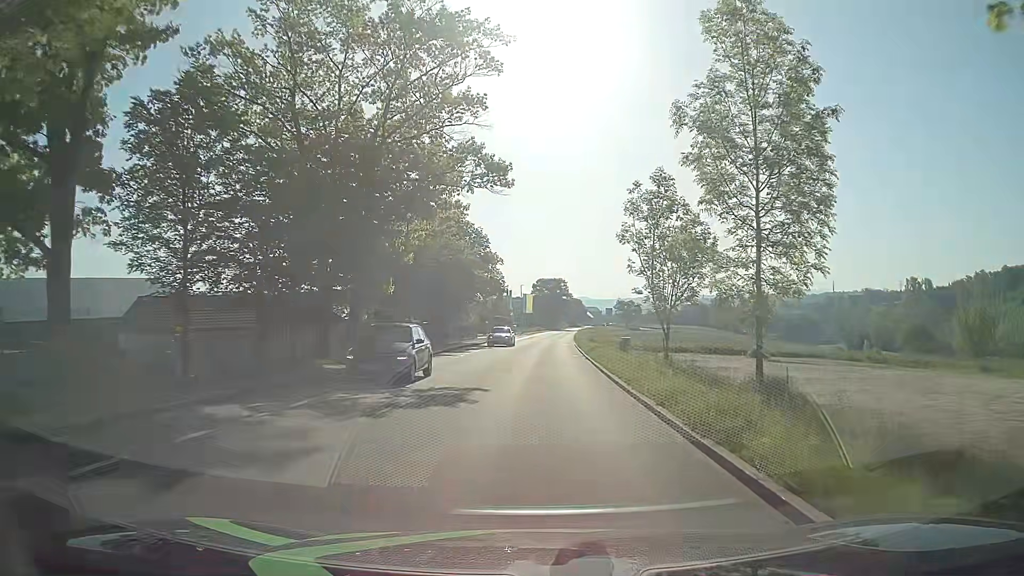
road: tertiary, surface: asphalt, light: Day
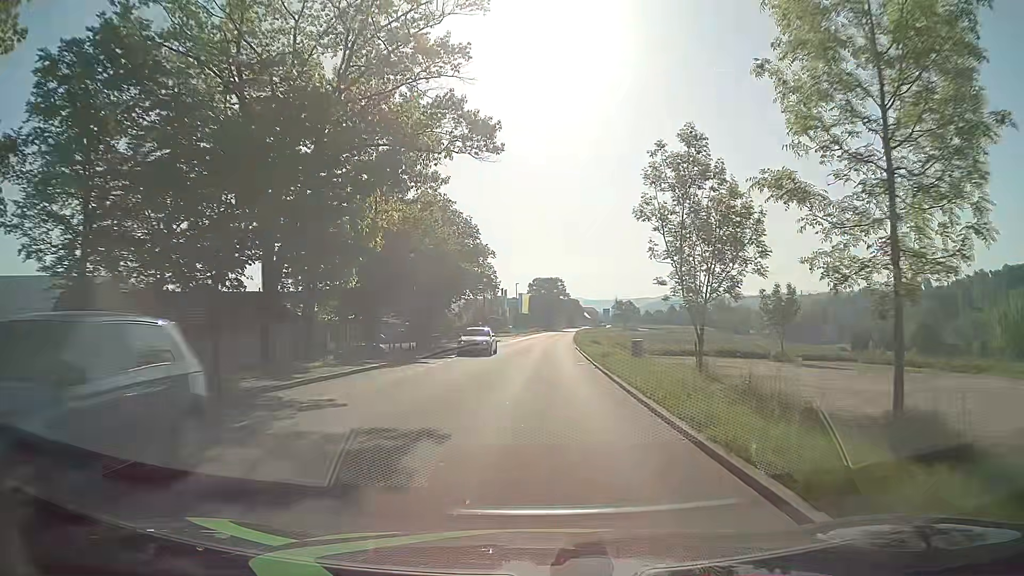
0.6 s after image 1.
(+0.1, +6.4) m; +1°
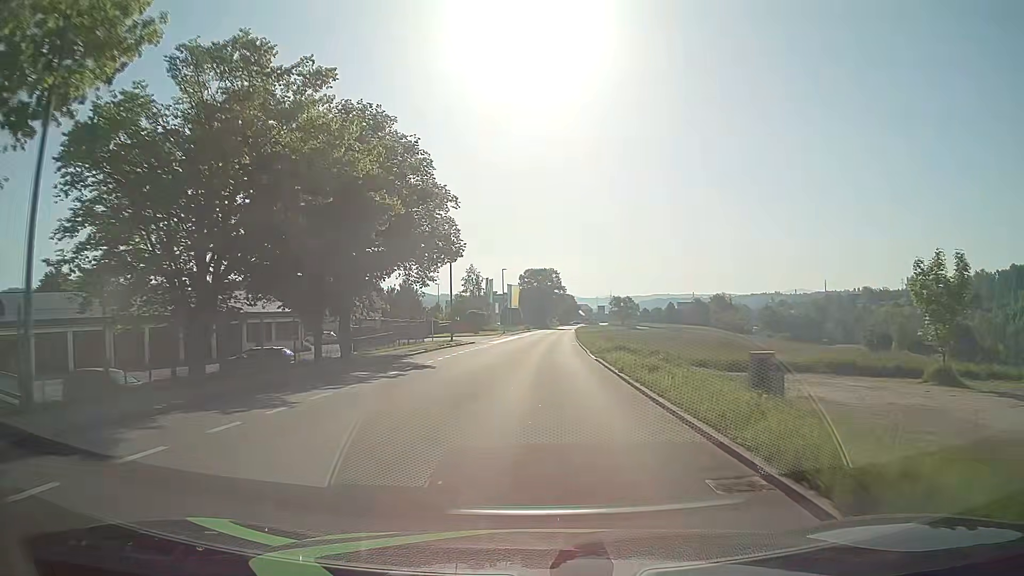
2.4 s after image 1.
(0.0, +21.3) m; +1°
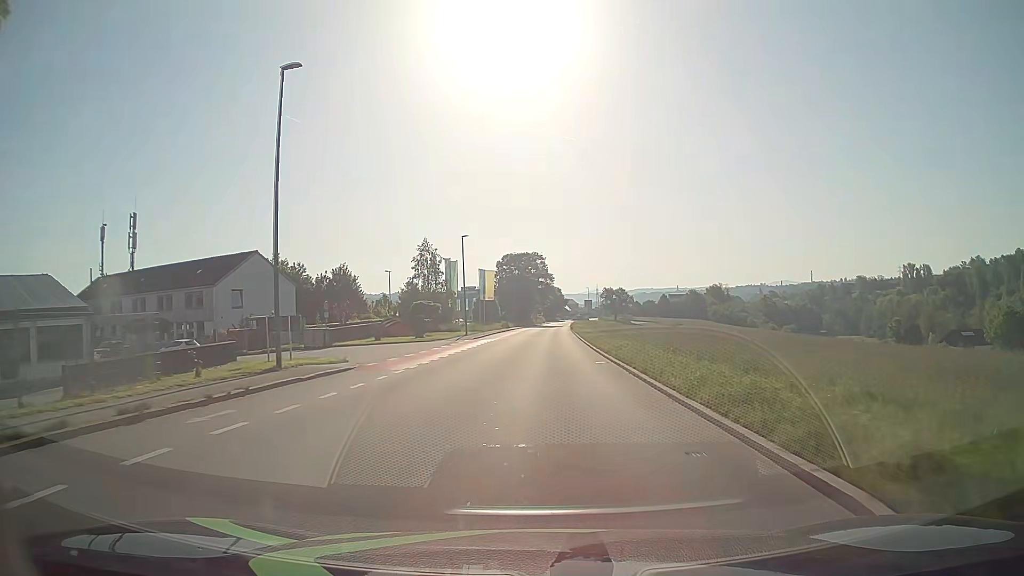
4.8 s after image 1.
(+0.2, +30.3) m; +1°
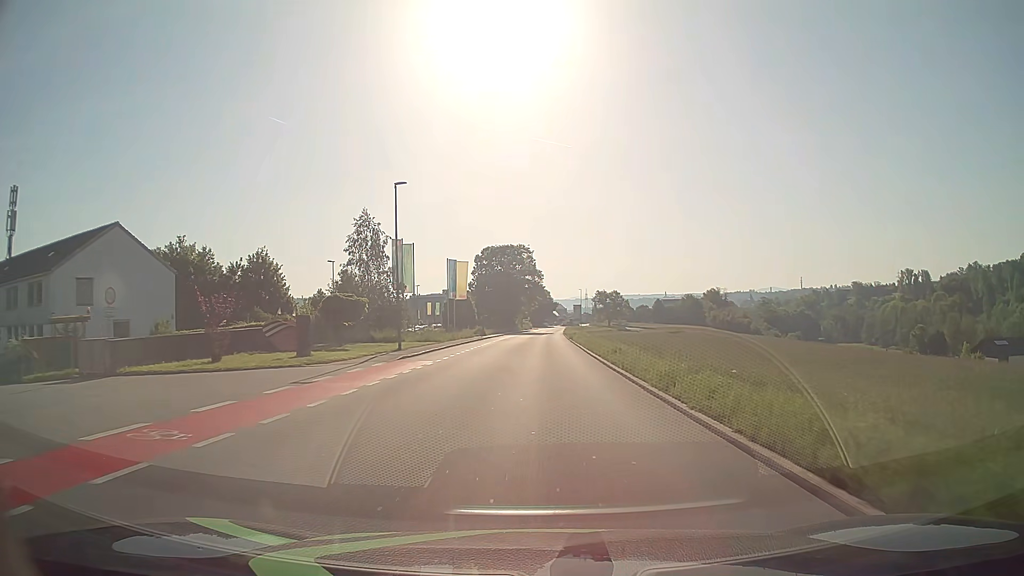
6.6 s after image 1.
(+0.2, +22.6) m; +1°
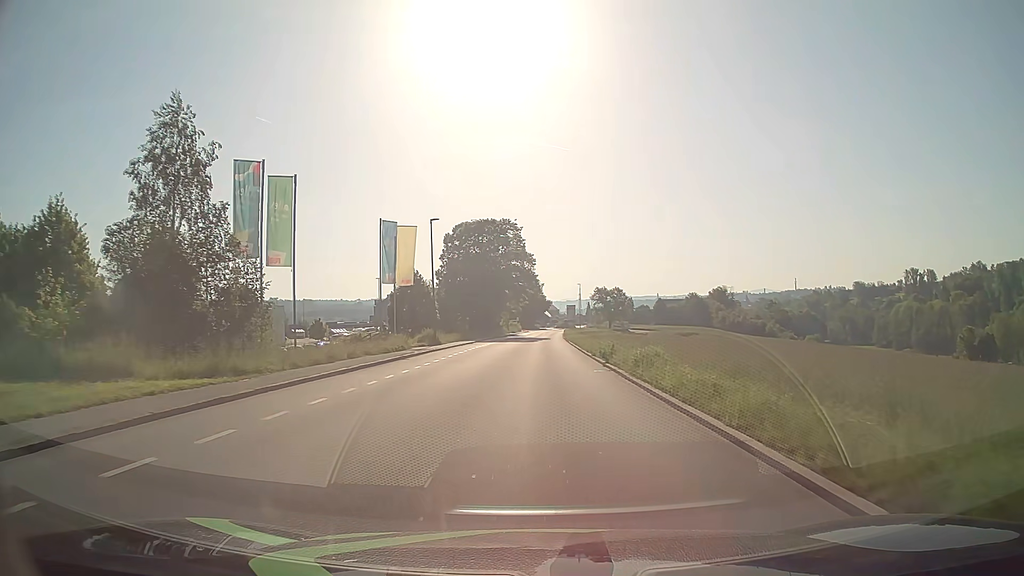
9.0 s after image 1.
(+0.1, +29.9) m; +1°
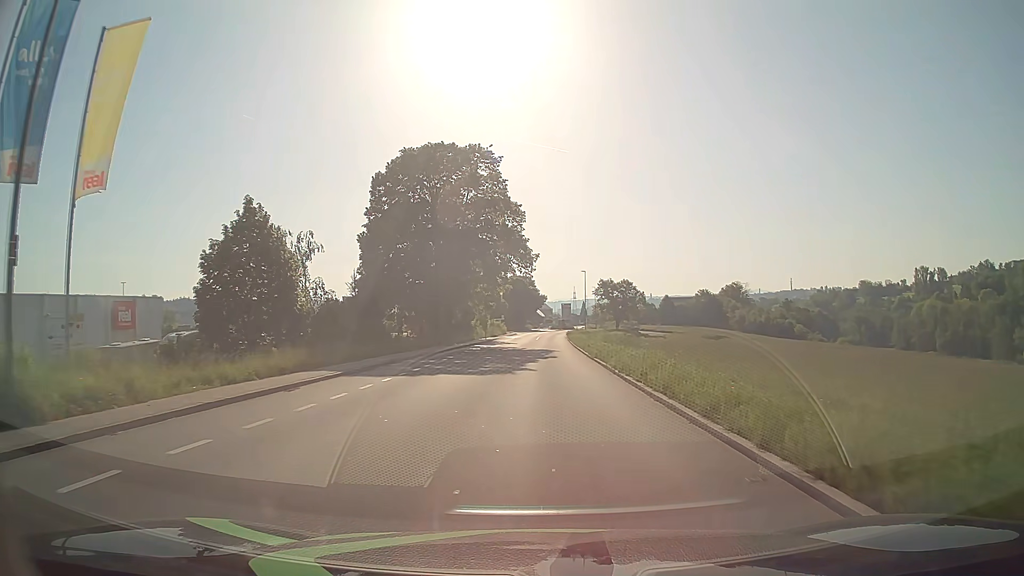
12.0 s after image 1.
(+0.2, +36.8) m; +1°
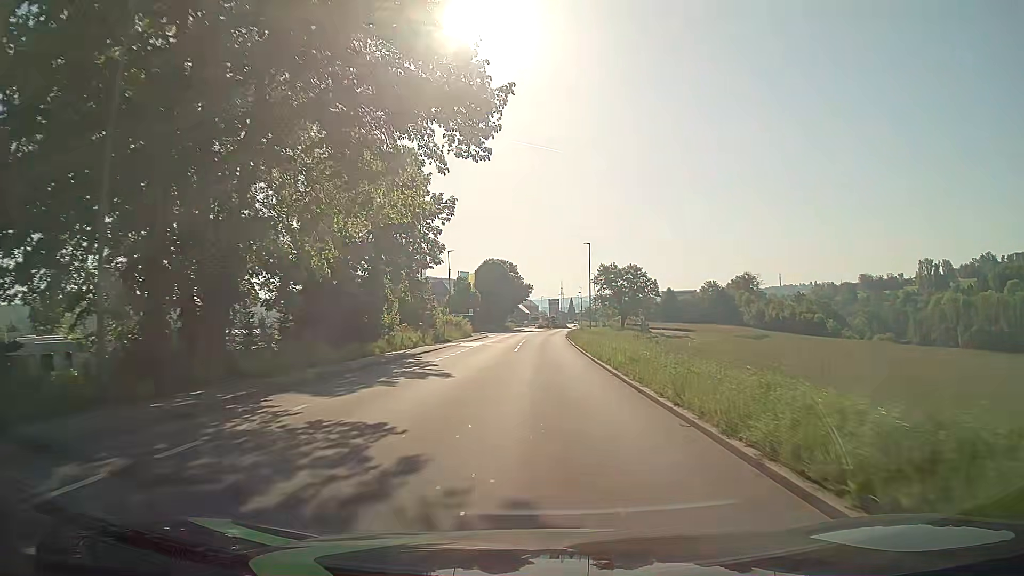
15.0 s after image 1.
(+0.4, +36.2) m; +1°
(0, +10) (0, +20) (0, +30) (0, +40) (0, +50) (0, +60) (+1, +70) (+1, +80) (+2, +90) (+3, +100) m
